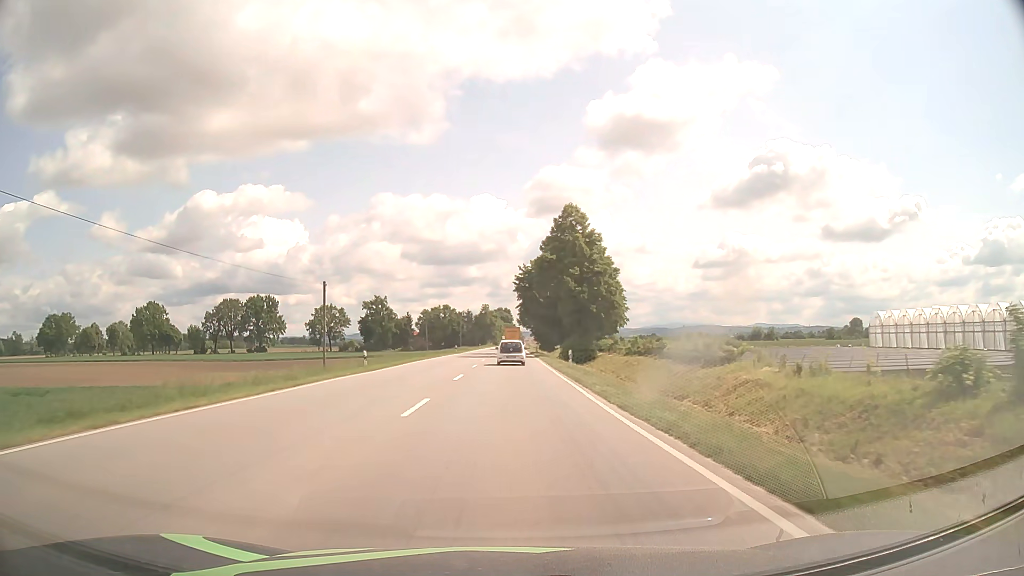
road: primary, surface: asphalt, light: Day
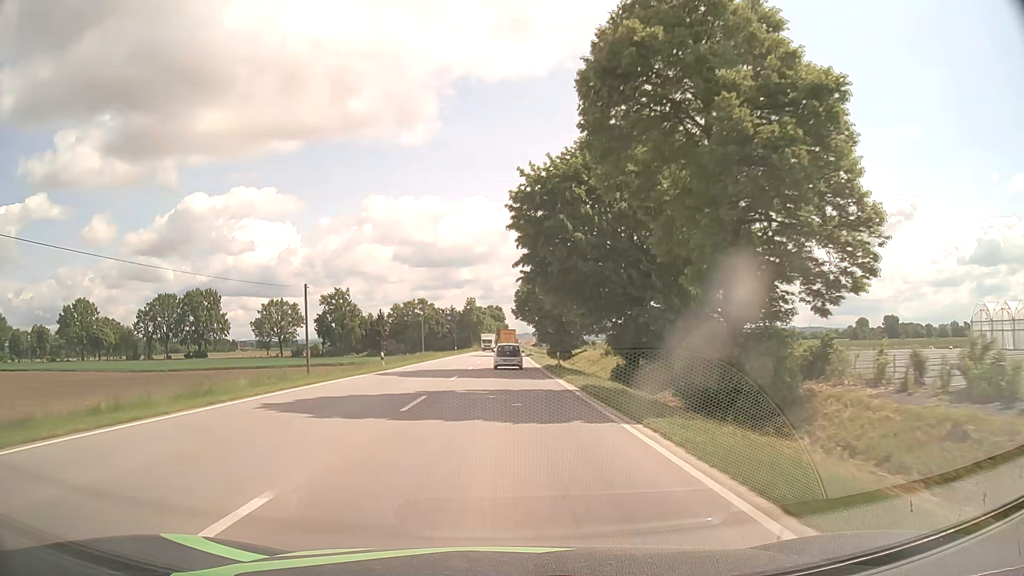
(+0.3, +46.2) m; +1°
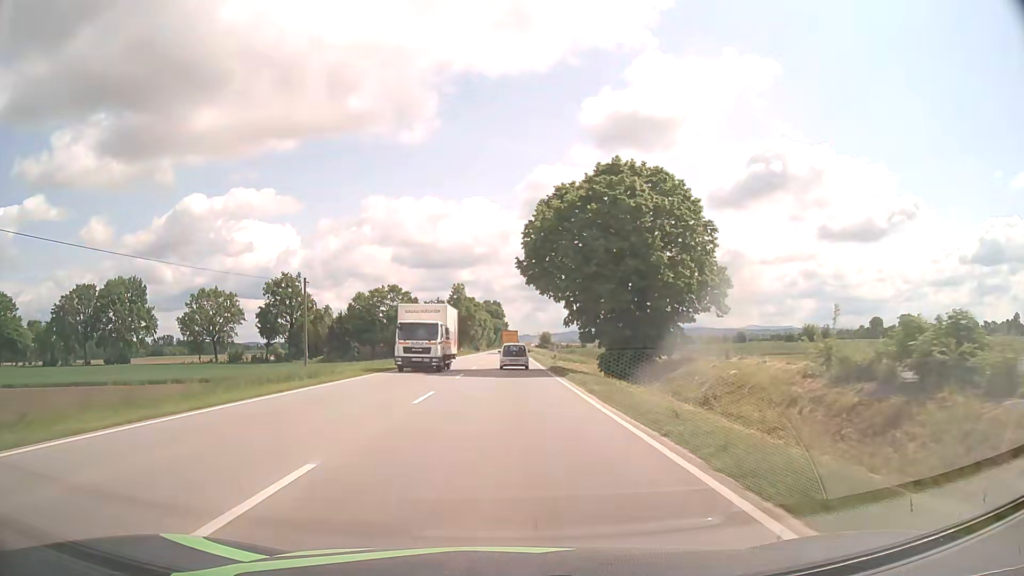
(0.0, +46.2) m; 0°
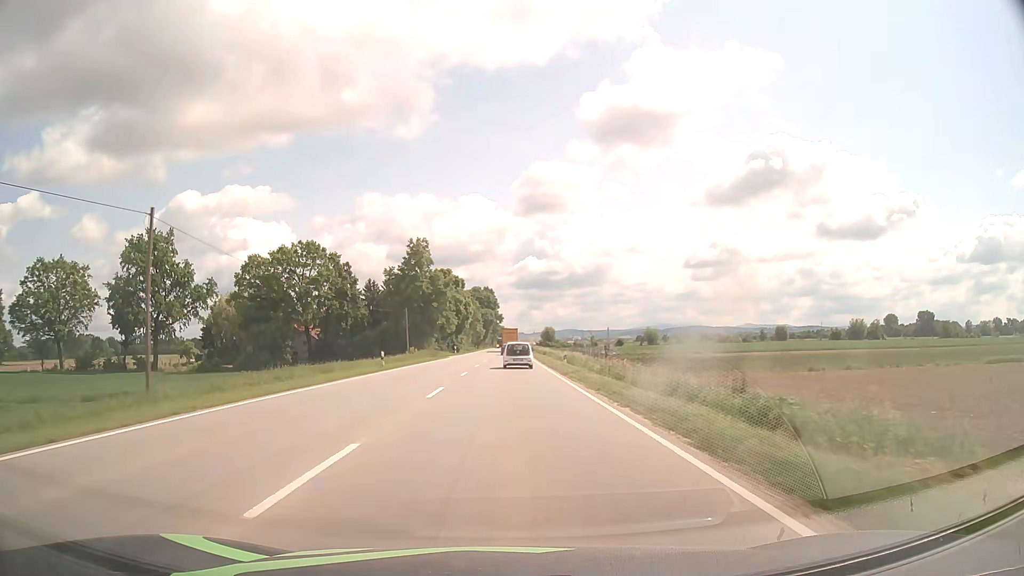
(+0.3, +58.4) m; +1°
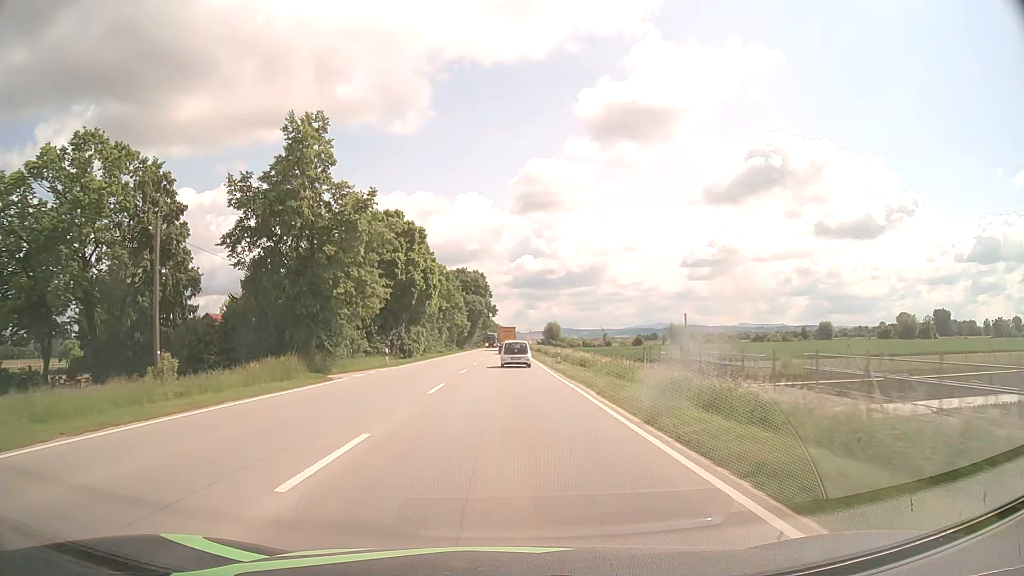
(+0.2, +46.8) m; 0°
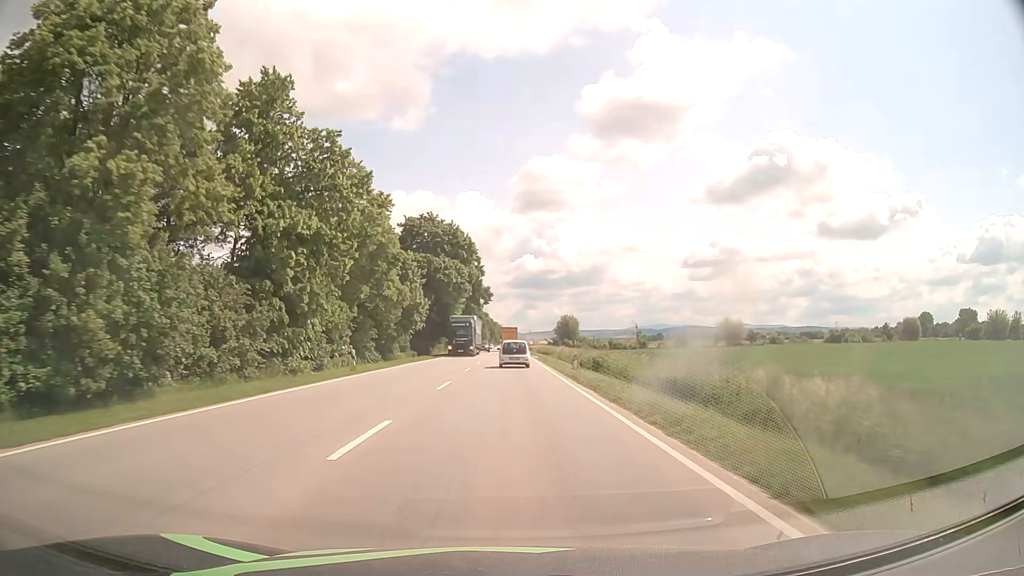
(0.0, +58.5) m; 0°
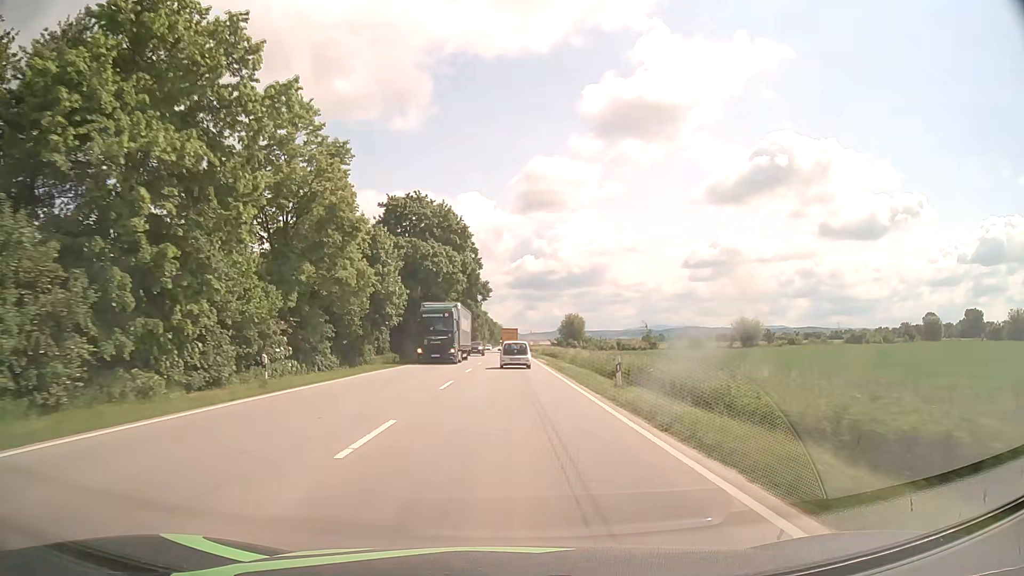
(0.0, +11.7) m; 0°
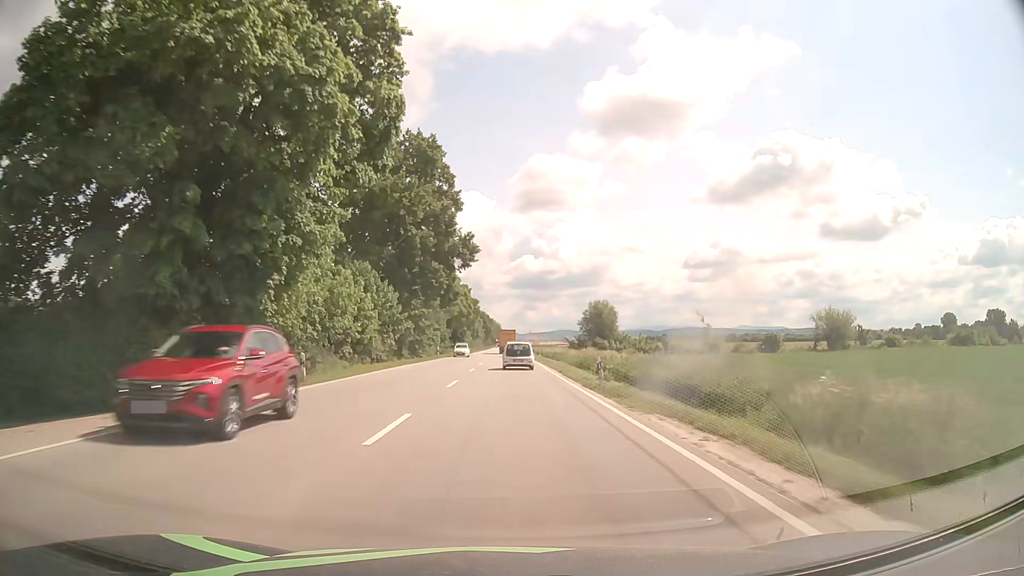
(-0.1, +46.6) m; 0°
(0, +10) (0, +20) (0, +30) (0, +40) (0, +50) (0, +60) (0, +70) (0, +80) (0, +90) (0, +100) m
